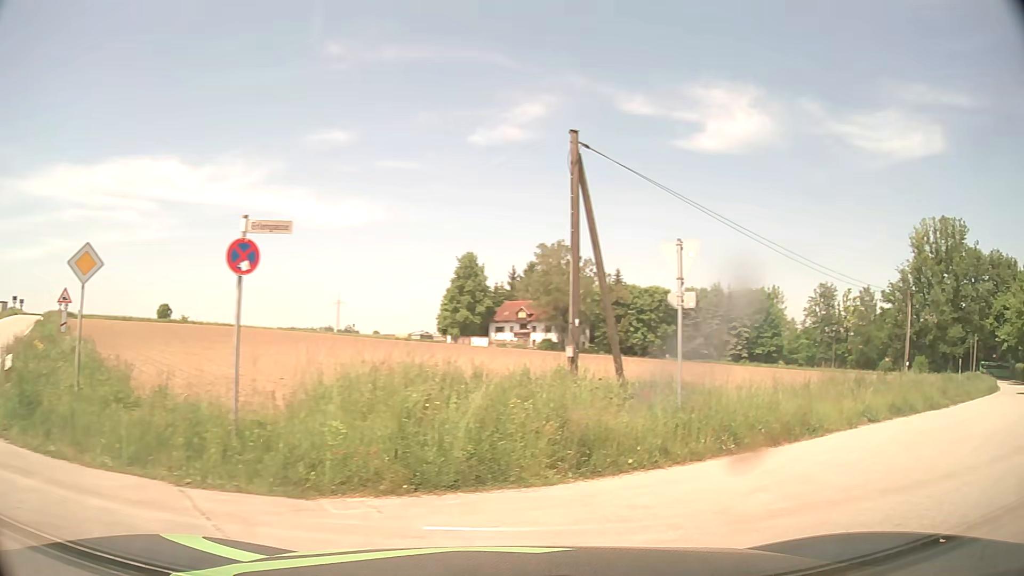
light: Day
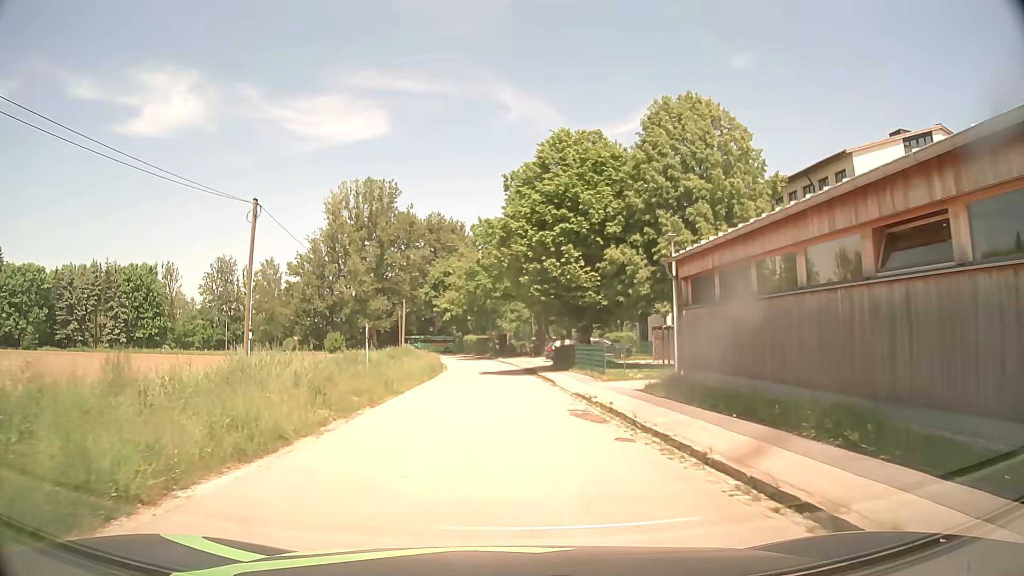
(+10.4, +15.4) m; +46°
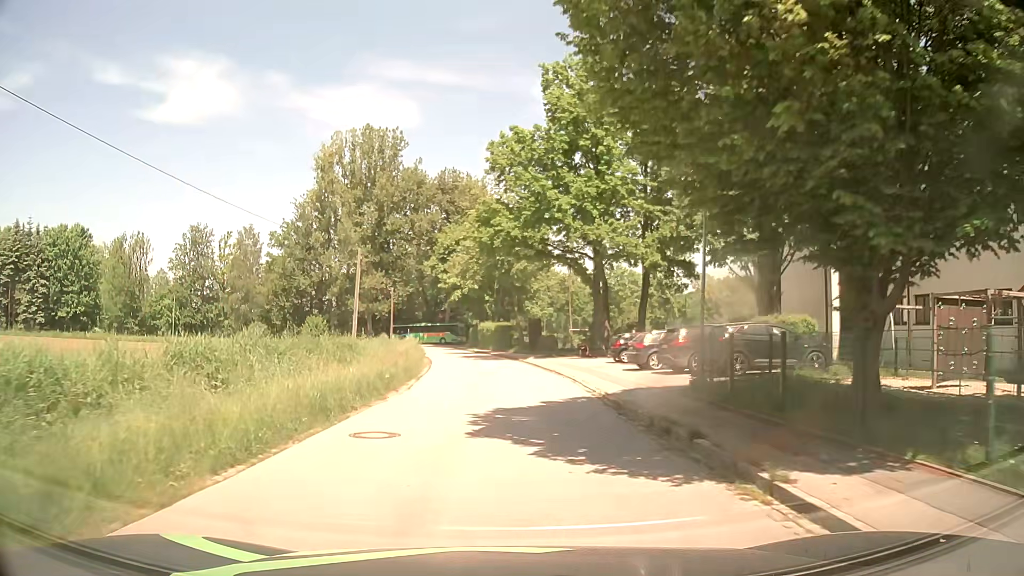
(-0.5, +27.9) m; -2°
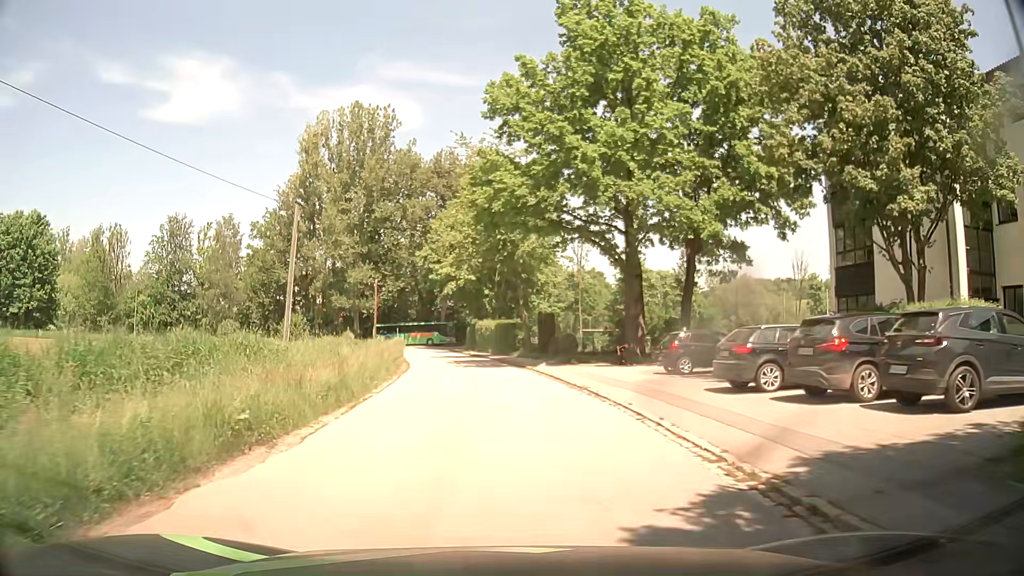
(0.0, +10.7) m; 0°
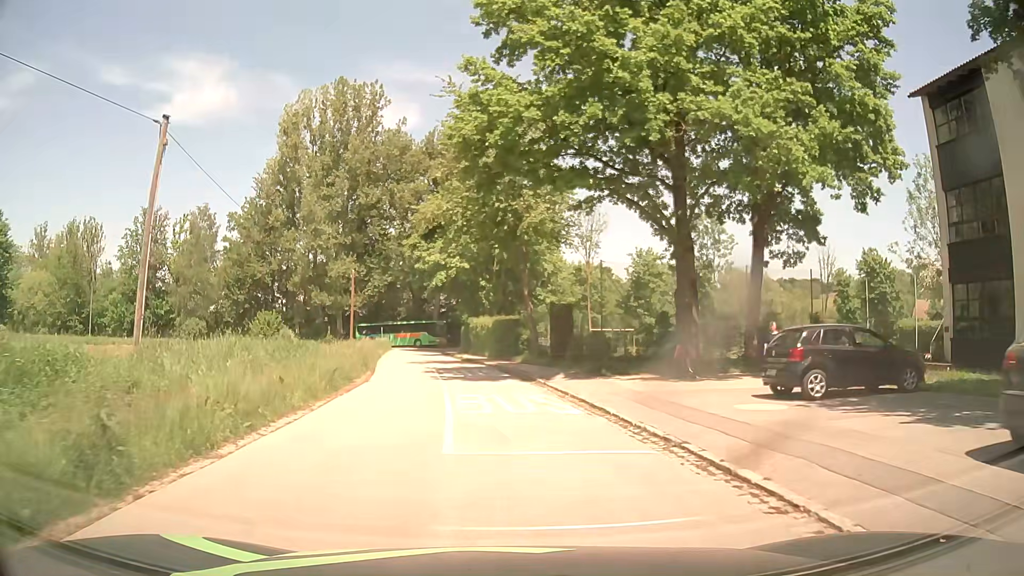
(0.0, +9.7) m; 0°
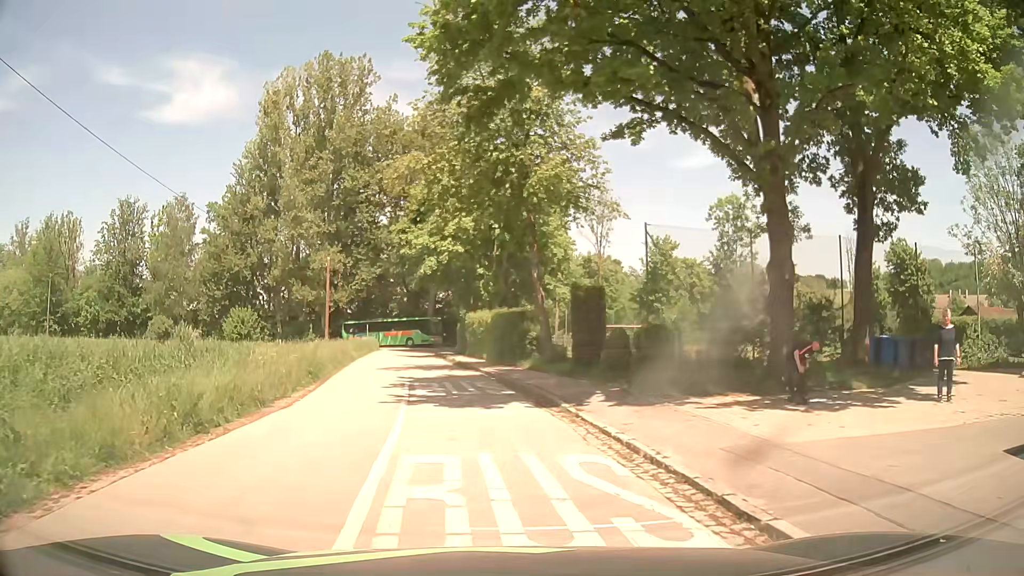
(0.0, +8.0) m; -1°
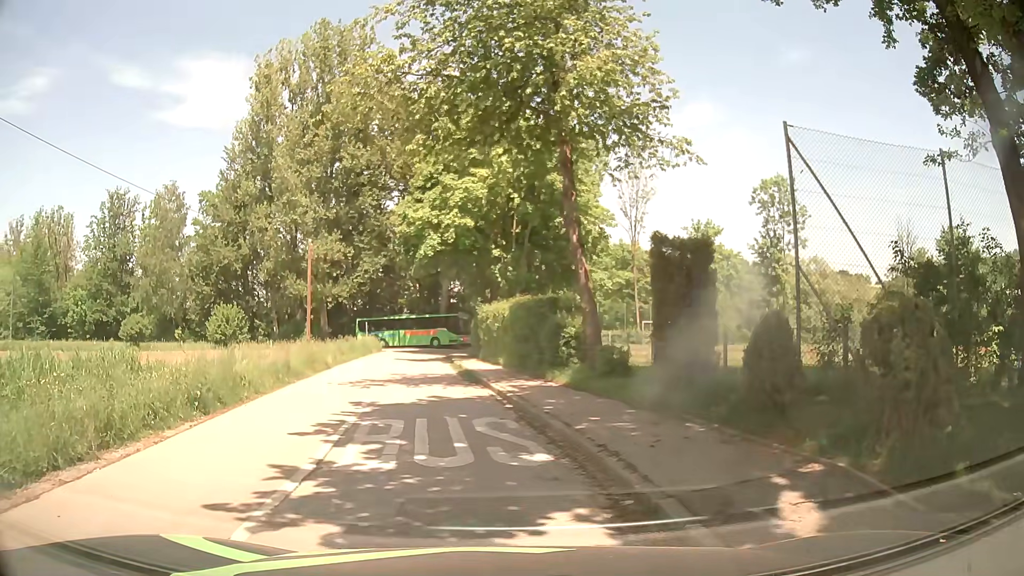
(+0.2, +8.3) m; -1°
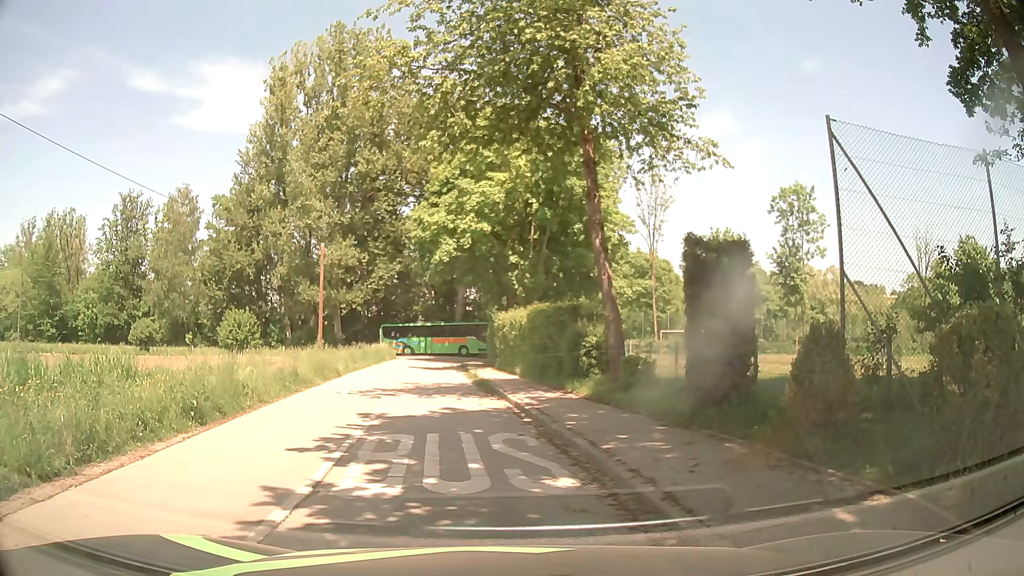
(0.0, +0.8) m; 0°
